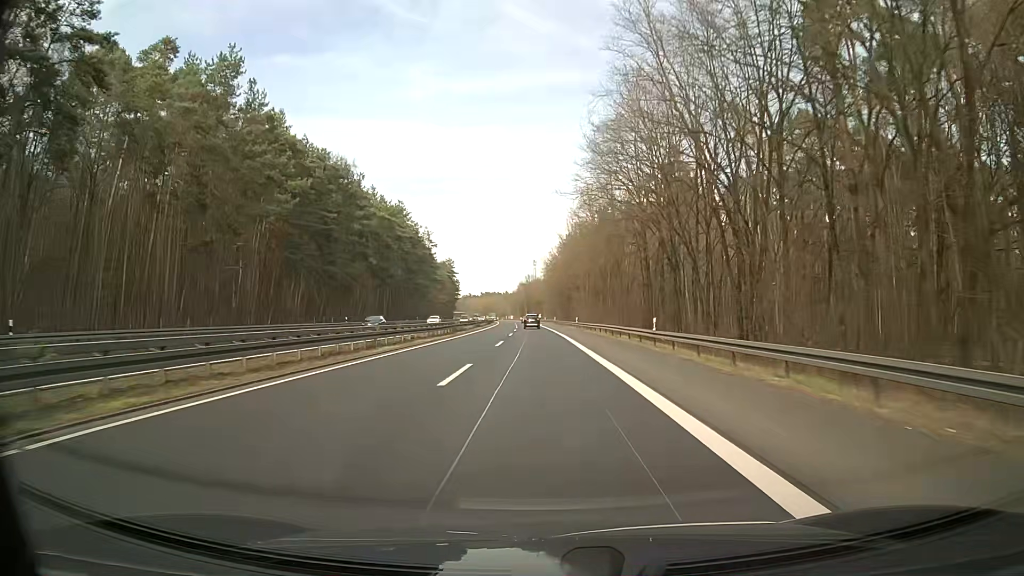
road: trunk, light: Day
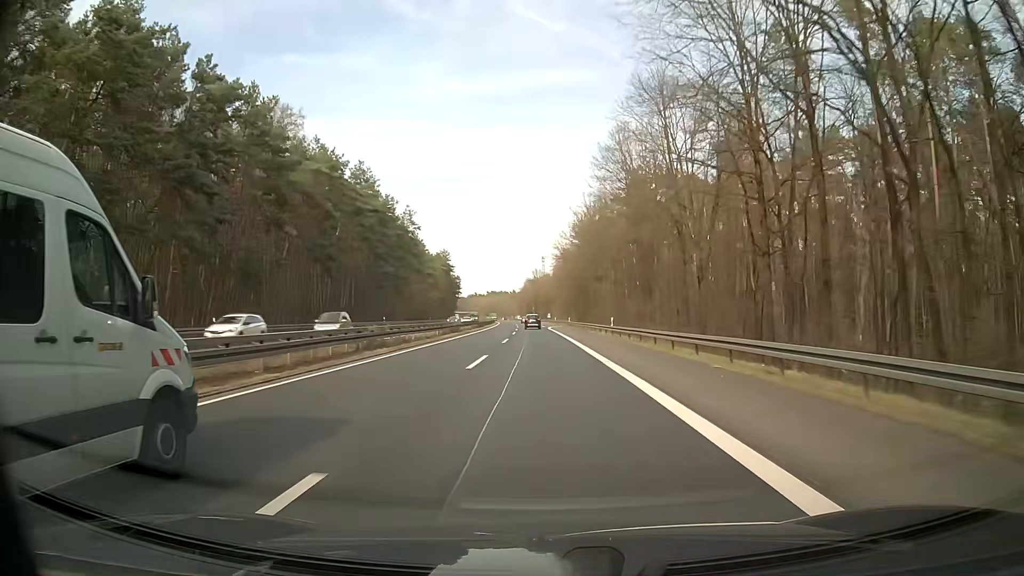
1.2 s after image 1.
(-0.1, +31.6) m; -1°
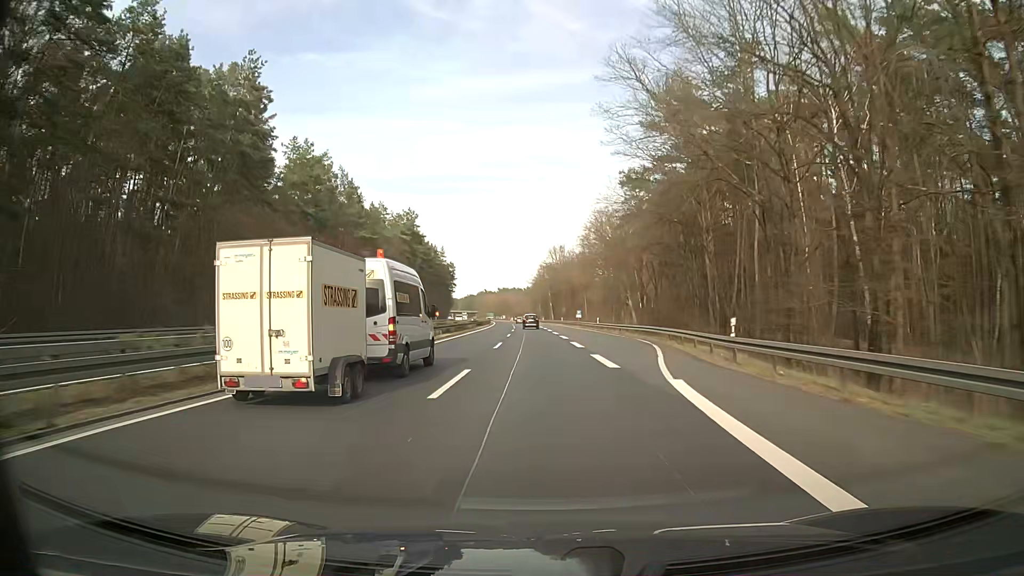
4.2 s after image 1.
(-1.1, +79.1) m; -1°
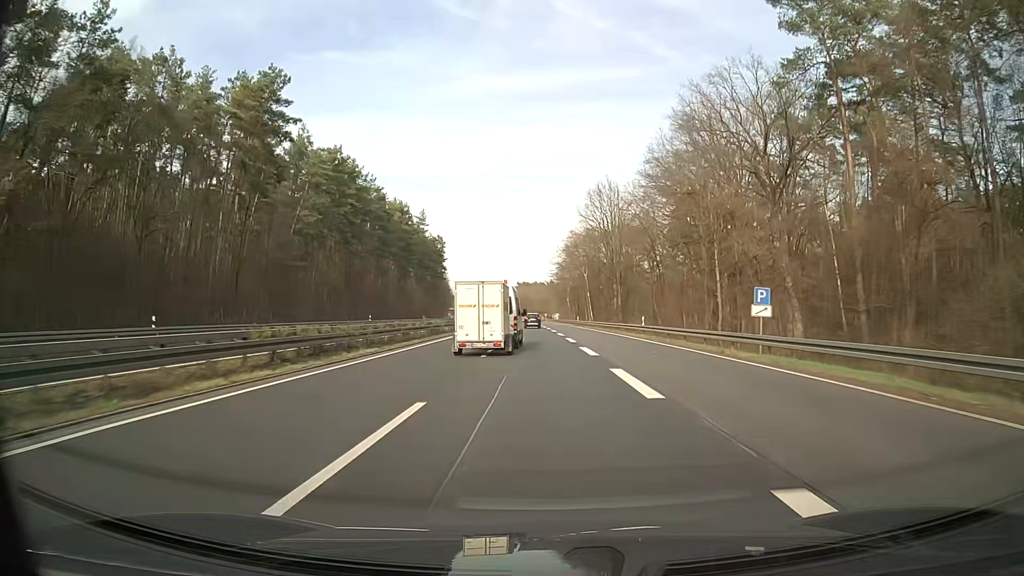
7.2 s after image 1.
(-1.8, +79.2) m; -2°
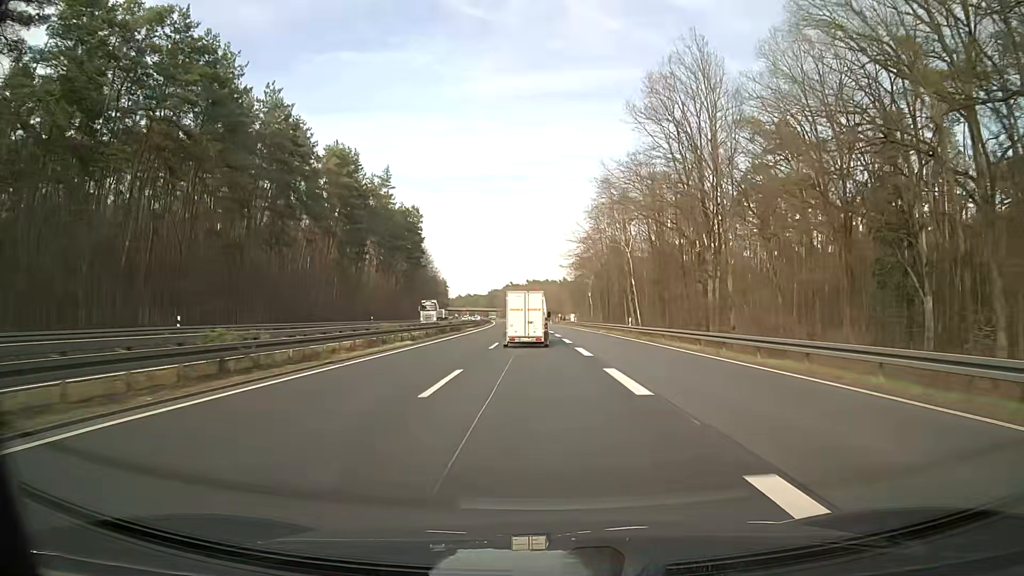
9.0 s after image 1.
(-0.6, +47.6) m; -1°
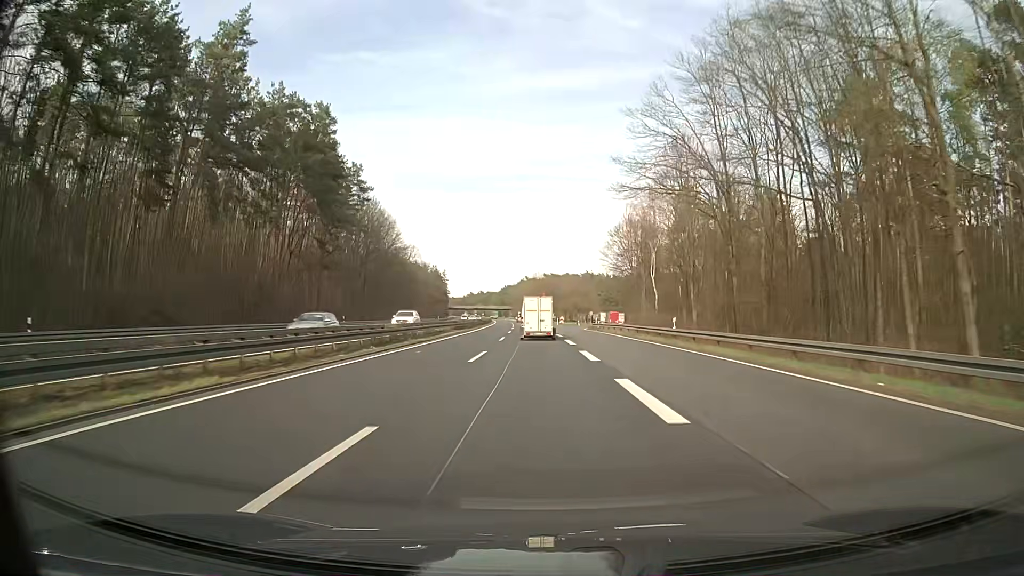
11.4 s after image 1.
(-0.9, +63.3) m; -1°
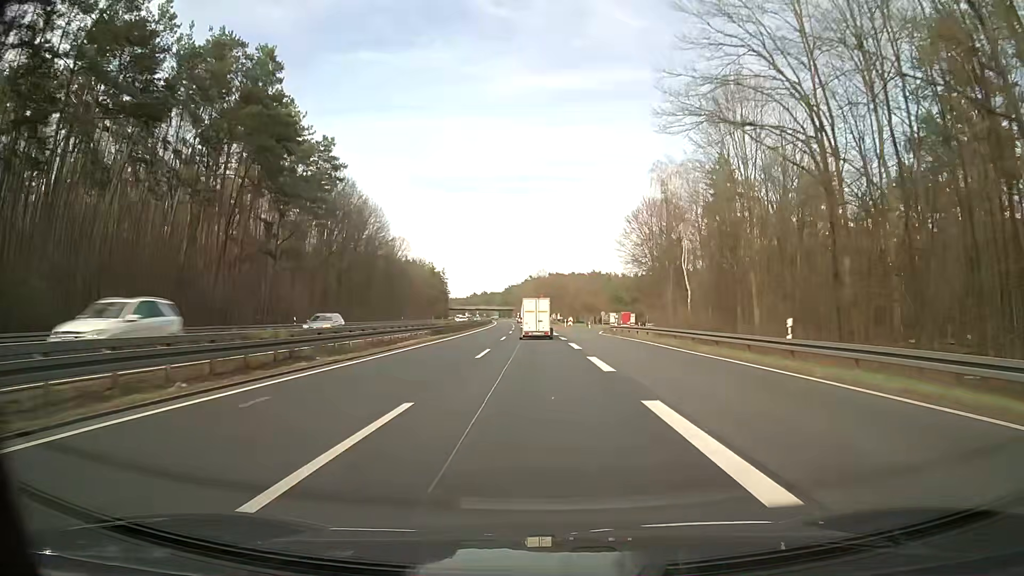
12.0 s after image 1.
(-0.1, +15.8) m; -1°
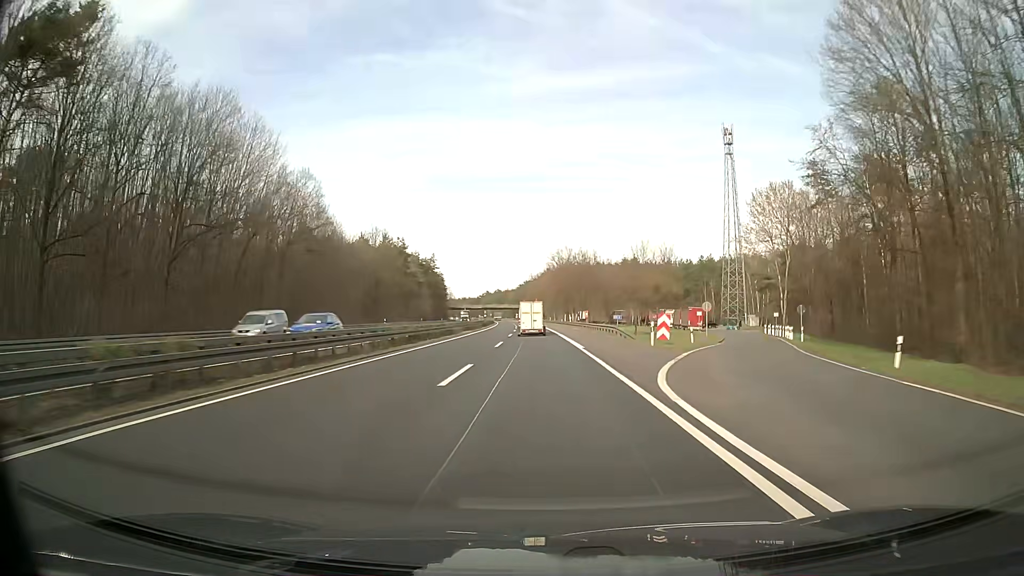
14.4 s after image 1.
(-0.9, +63.3) m; -2°
(0, +10) (0, +20) (0, +30) (0, +40) (0, +50) (-1, +60) (-1, +70) (-1, +80) (-2, +90) (-2, +100) m
